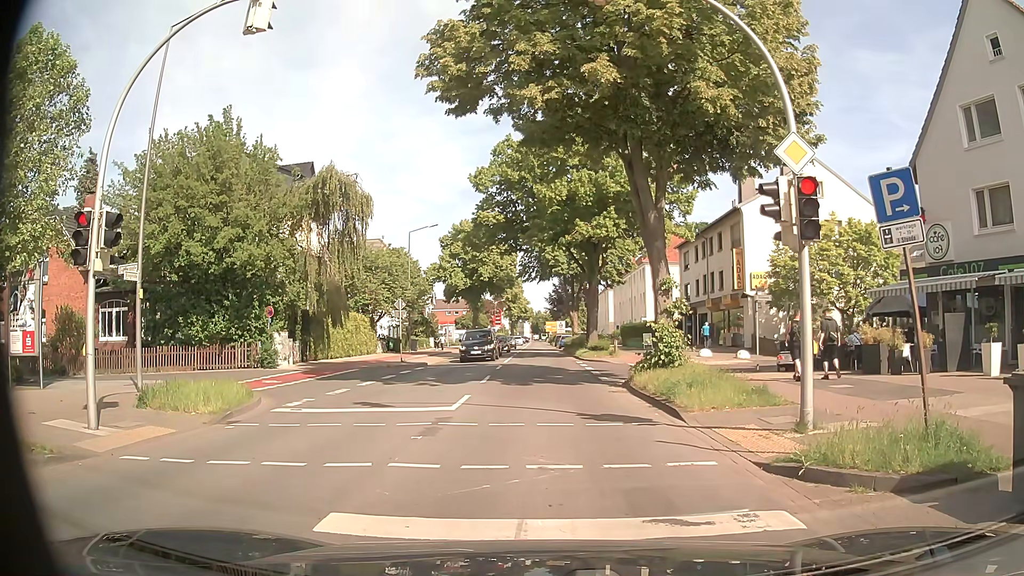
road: secondary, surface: asphalt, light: Day
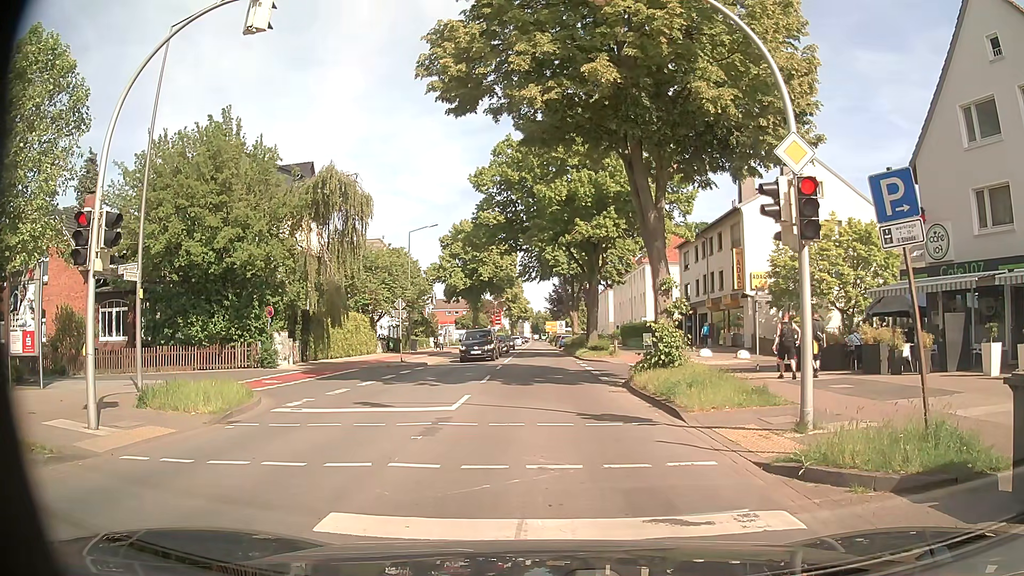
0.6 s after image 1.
(0.0, 0.0) m; 0°
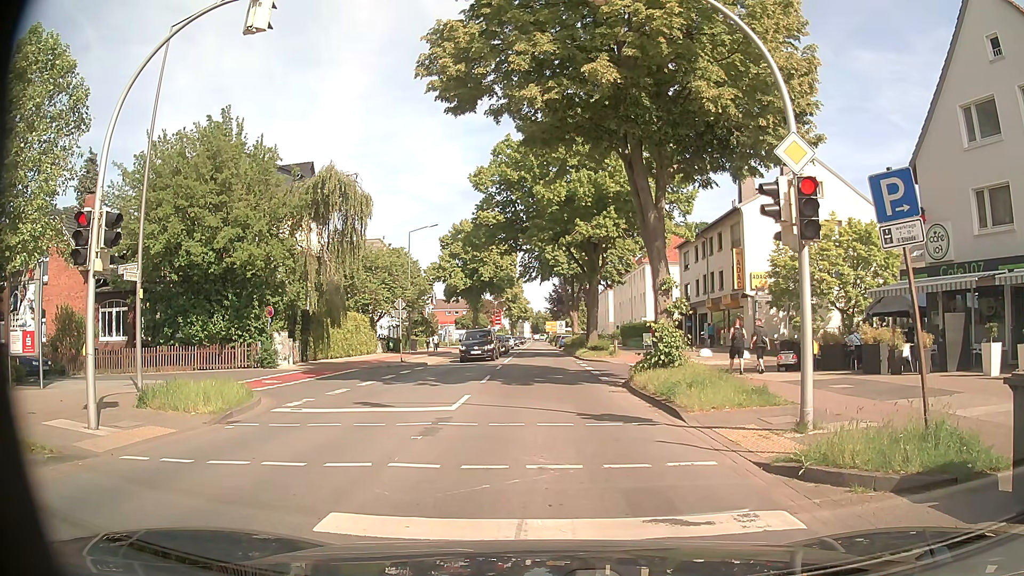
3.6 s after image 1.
(0.0, 0.0) m; 0°
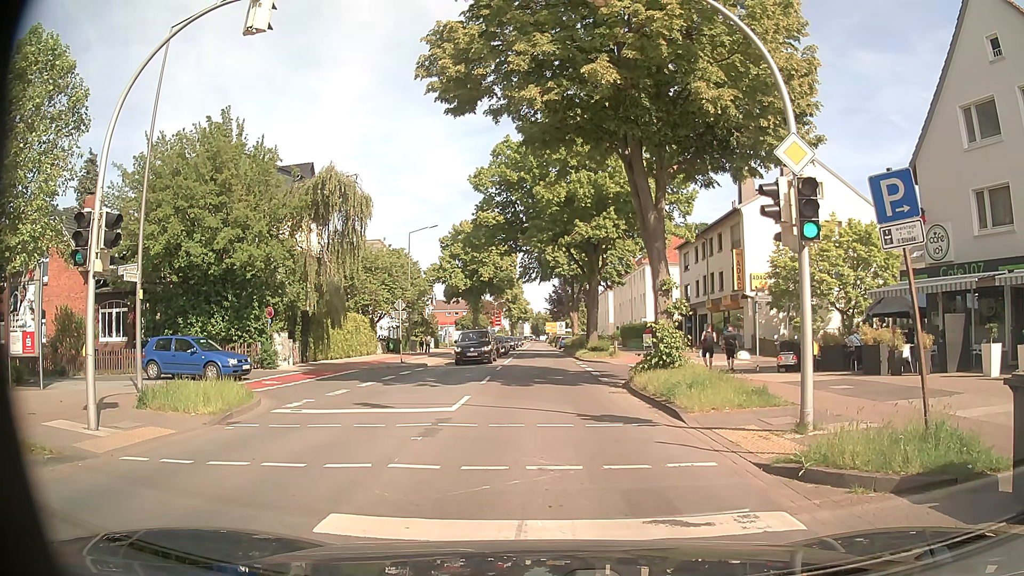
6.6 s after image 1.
(0.0, 0.0) m; 0°
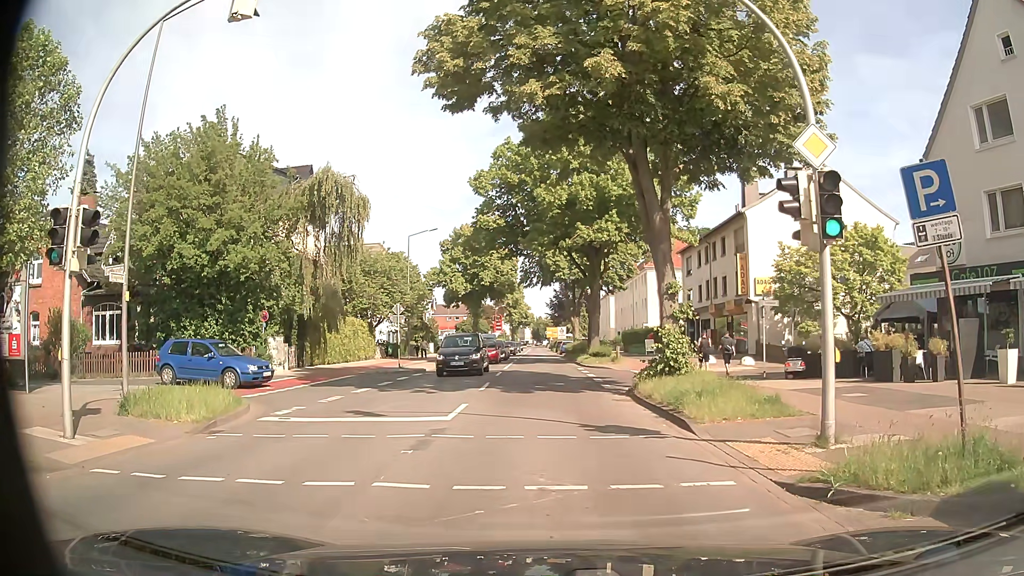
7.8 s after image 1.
(0.0, +0.7) m; 0°
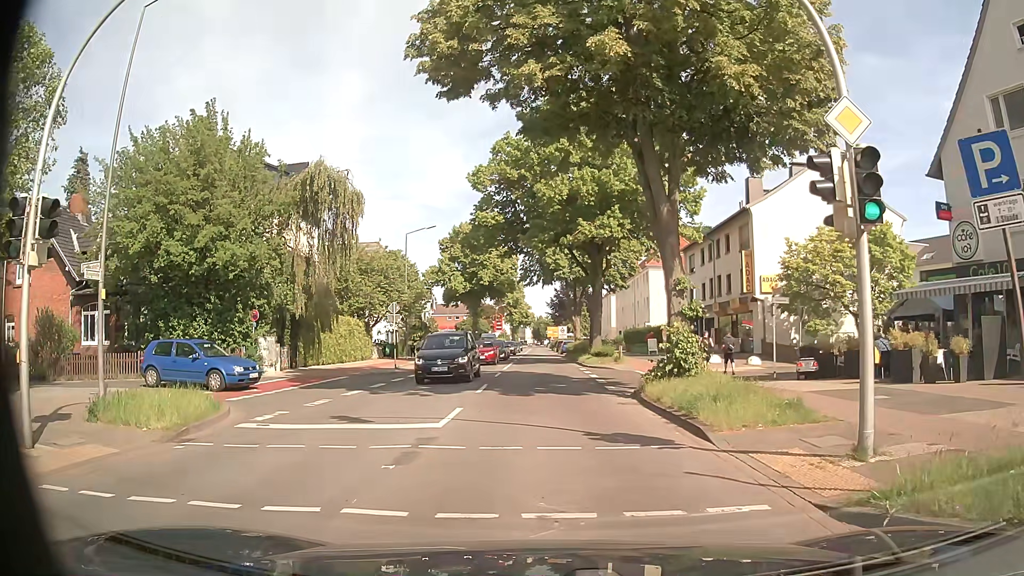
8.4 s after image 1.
(0.0, +1.1) m; -1°
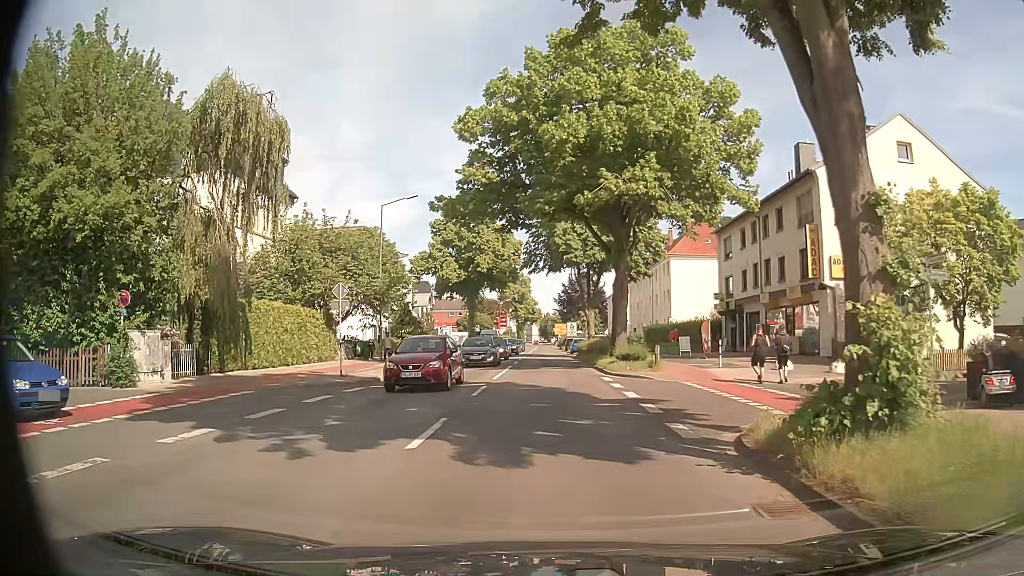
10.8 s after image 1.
(-0.3, +9.8) m; -3°
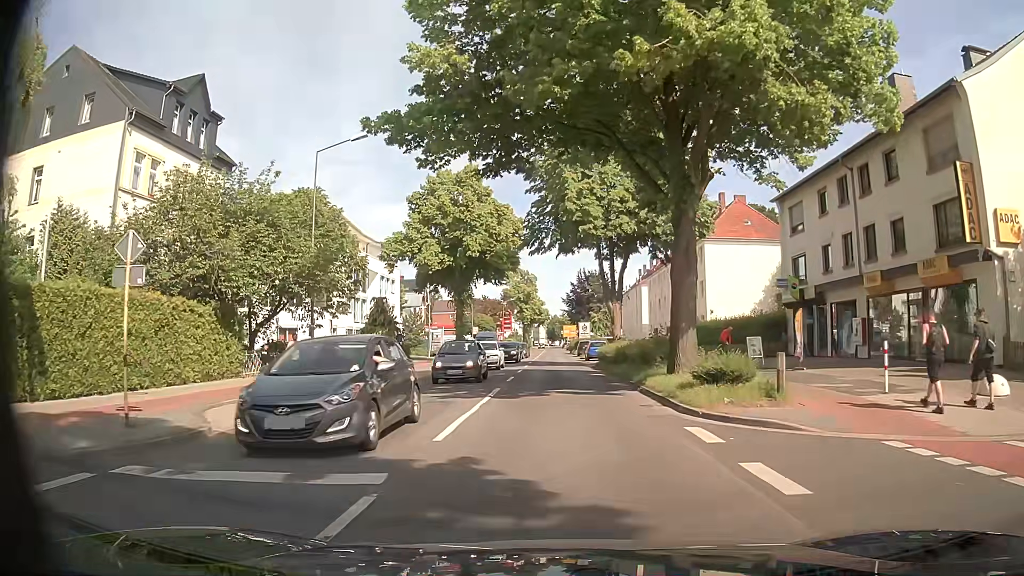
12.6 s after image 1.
(0.0, +13.0) m; -1°
(0, +10) (0, +20) (0, +30) (+1, +40) (+1, +50) (+1, +60) (+1, +70) (+1, +80) (+1, +90) (+2, +100) m
